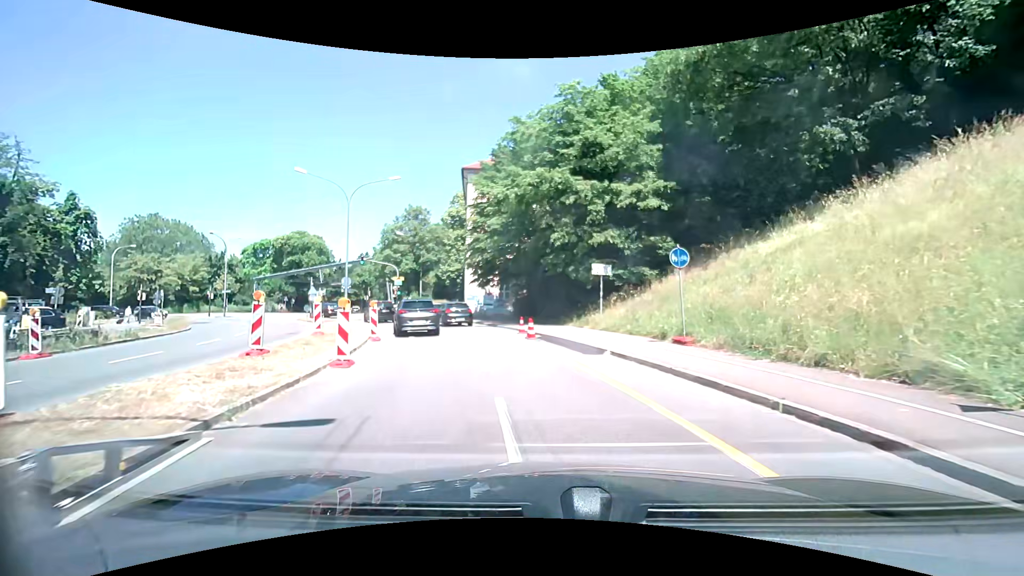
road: primary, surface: asphalt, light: Day
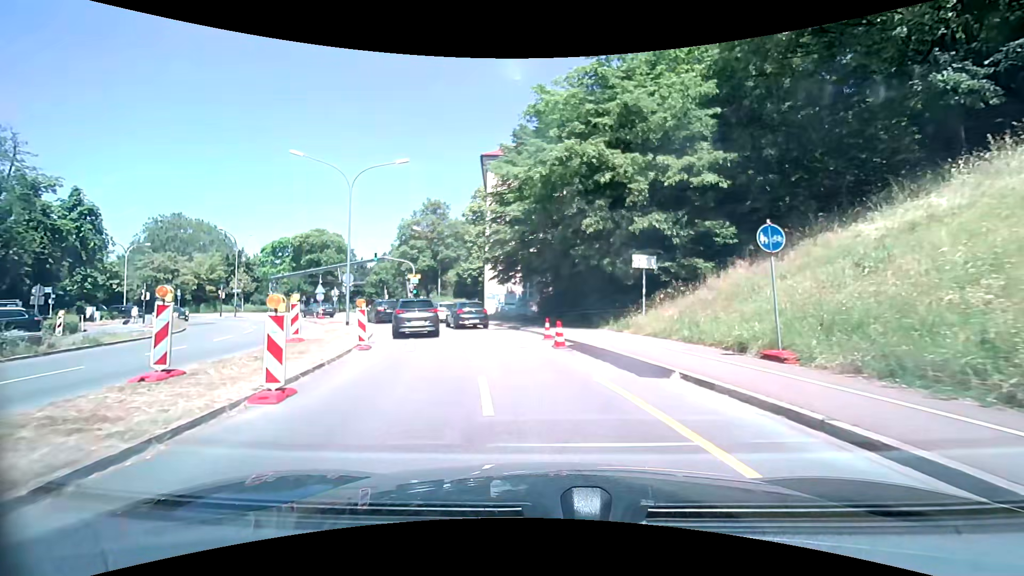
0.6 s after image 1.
(-0.1, +4.2) m; -3°
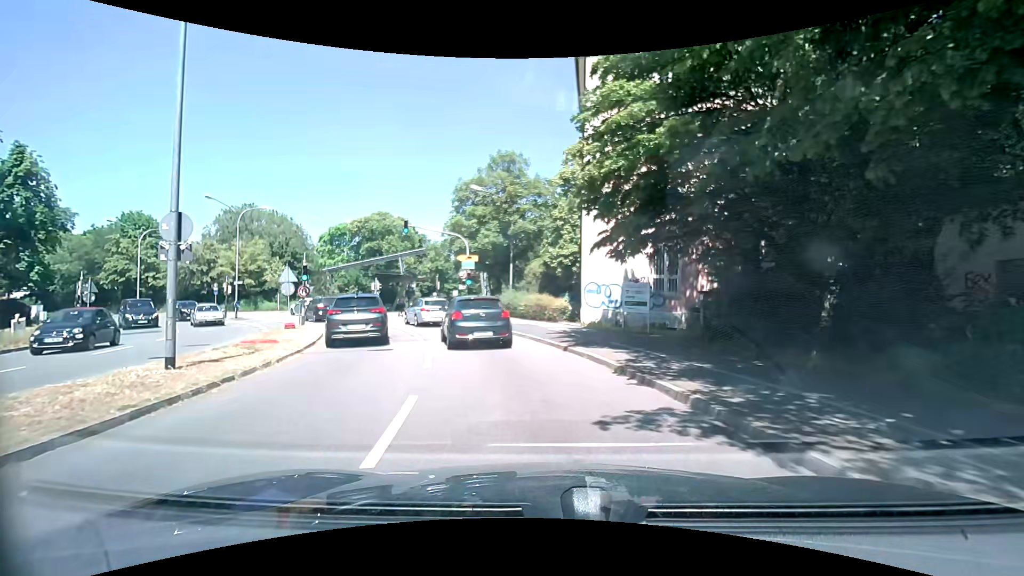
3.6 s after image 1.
(-2.1, +19.5) m; -12°
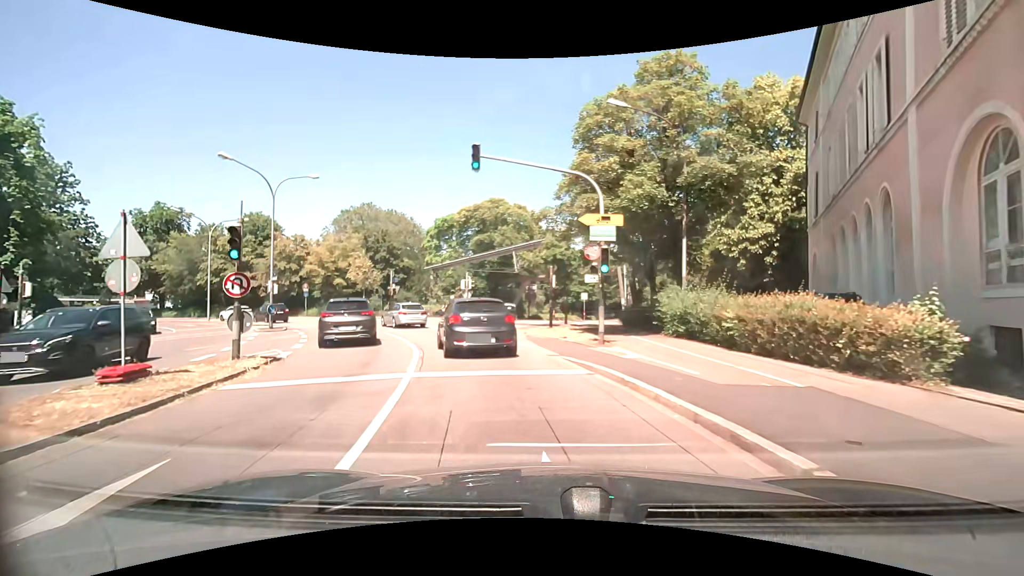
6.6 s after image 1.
(-1.9, +16.5) m; -14°
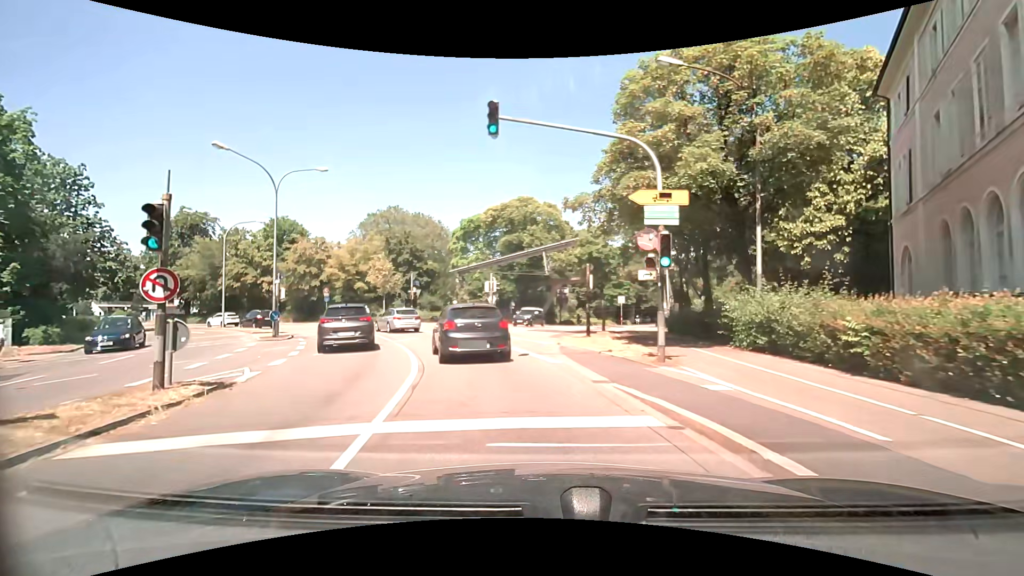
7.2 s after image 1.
(-0.1, +3.7) m; -4°
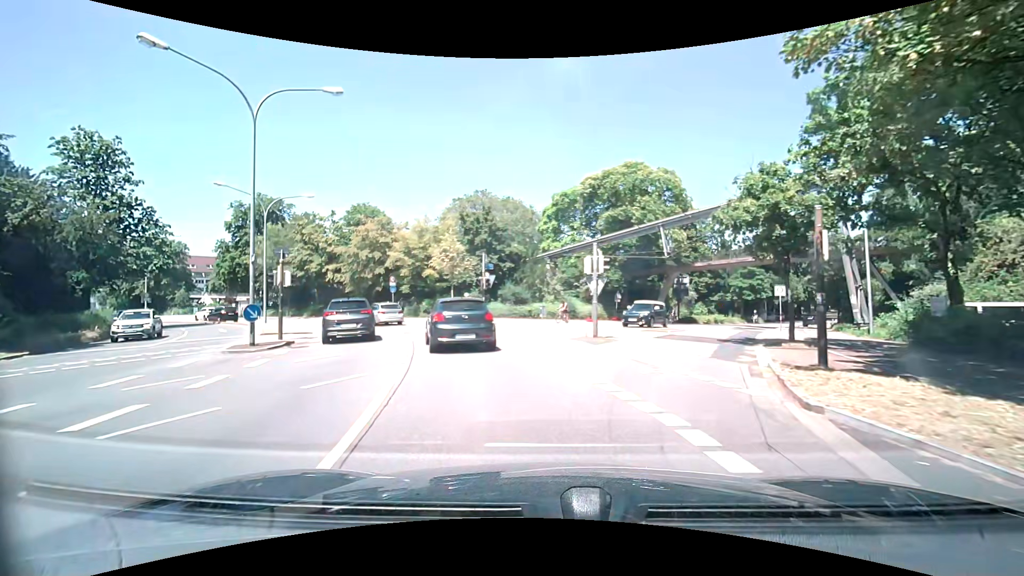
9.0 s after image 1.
(-1.1, +11.4) m; -11°
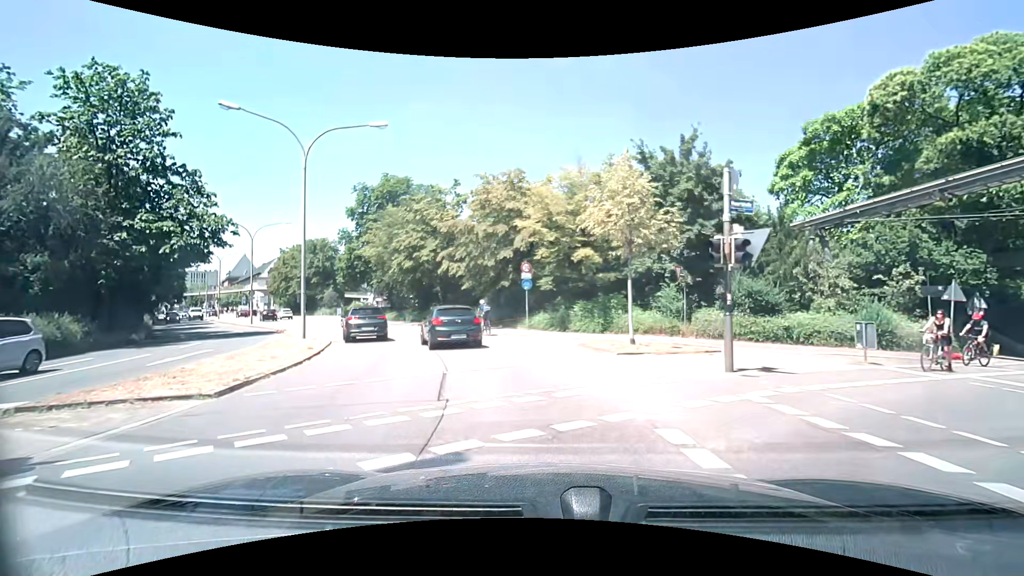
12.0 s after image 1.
(-3.0, +19.0) m; -19°
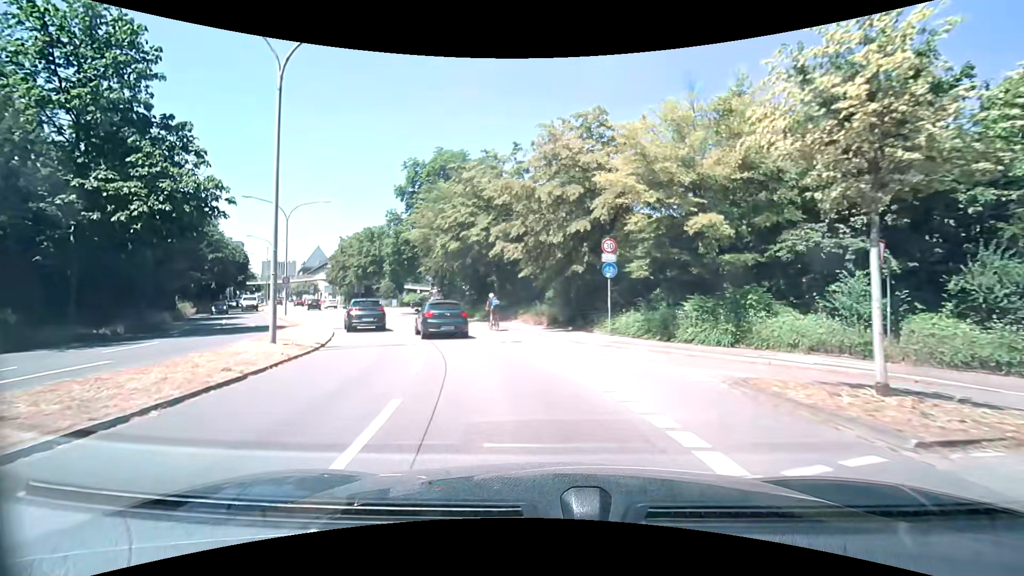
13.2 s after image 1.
(-0.6, +8.3) m; -8°
